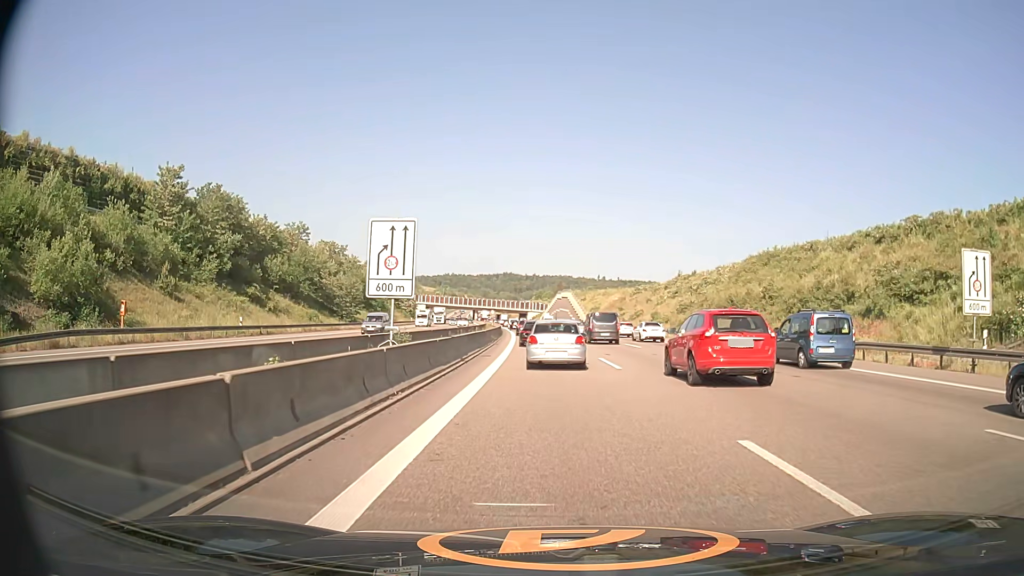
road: motorway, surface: asphalt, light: Day
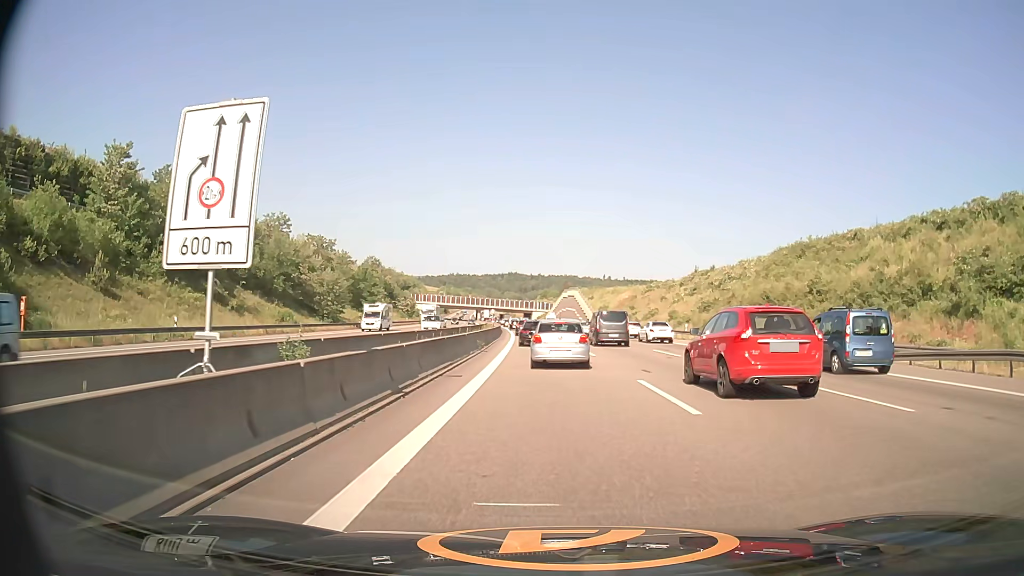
(-0.1, +10.1) m; -1°
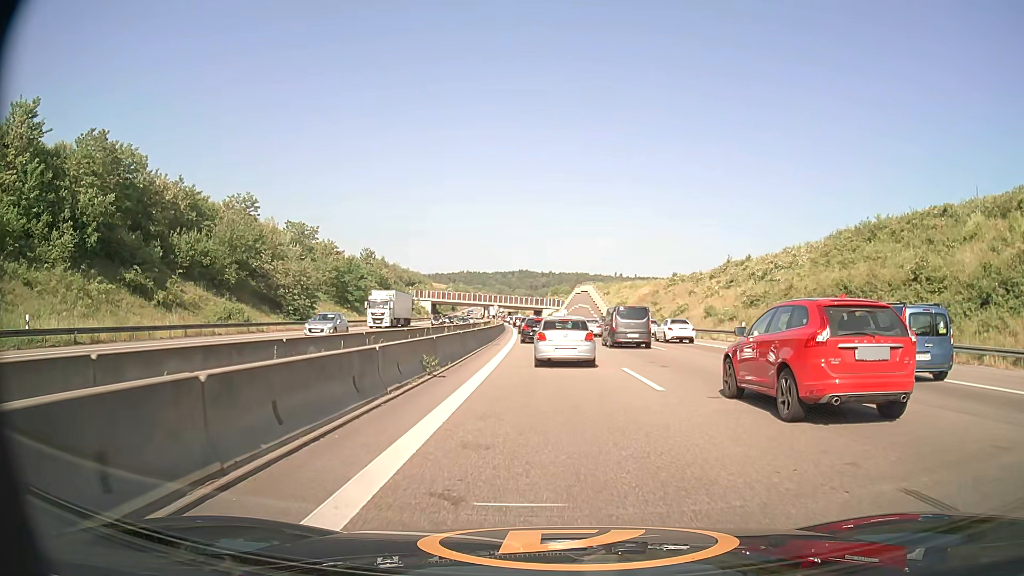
(-0.1, +14.3) m; -1°
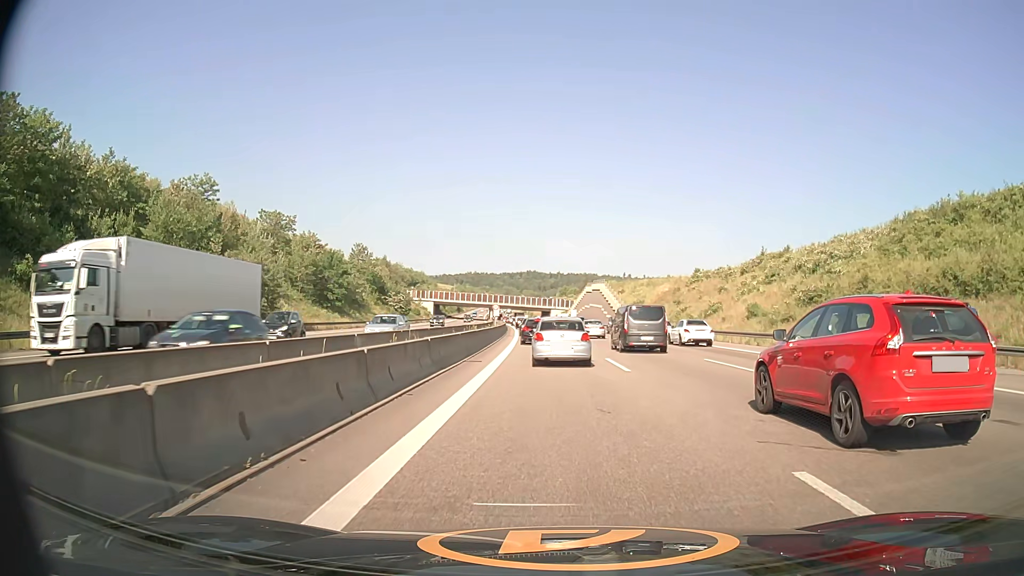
(-0.1, +12.9) m; -1°
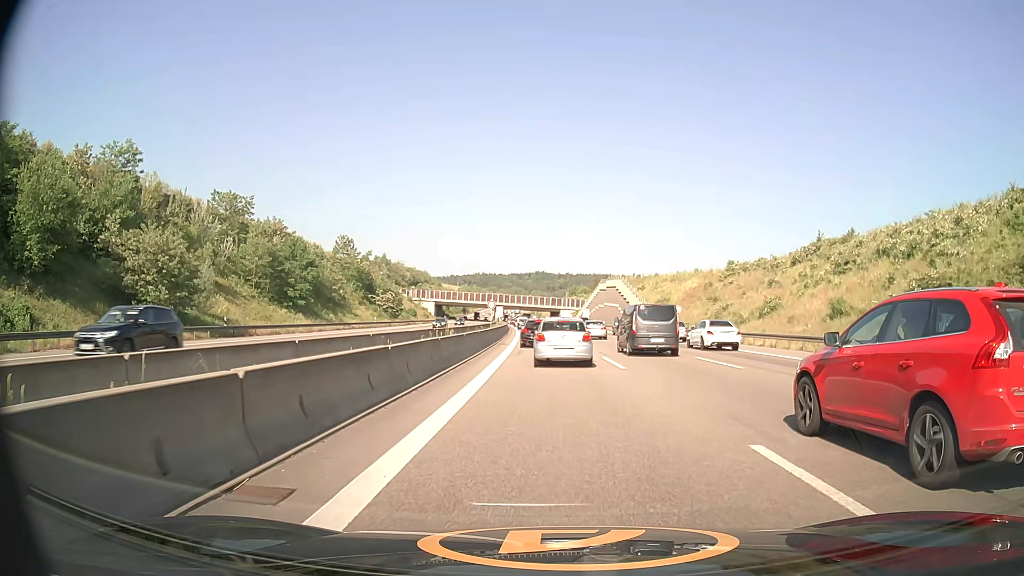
(-0.1, +16.5) m; -1°
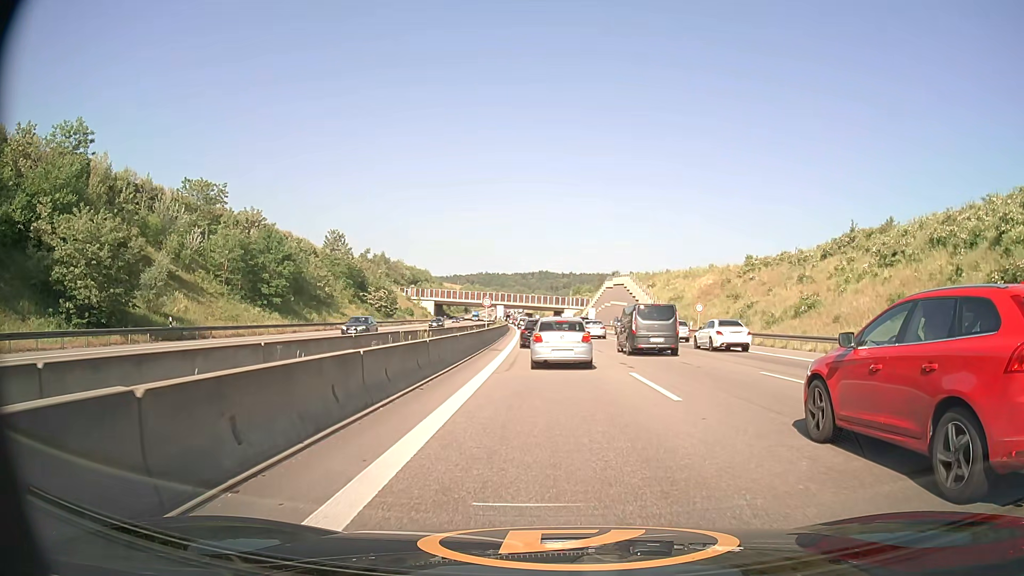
(0.0, +7.7) m; 0°
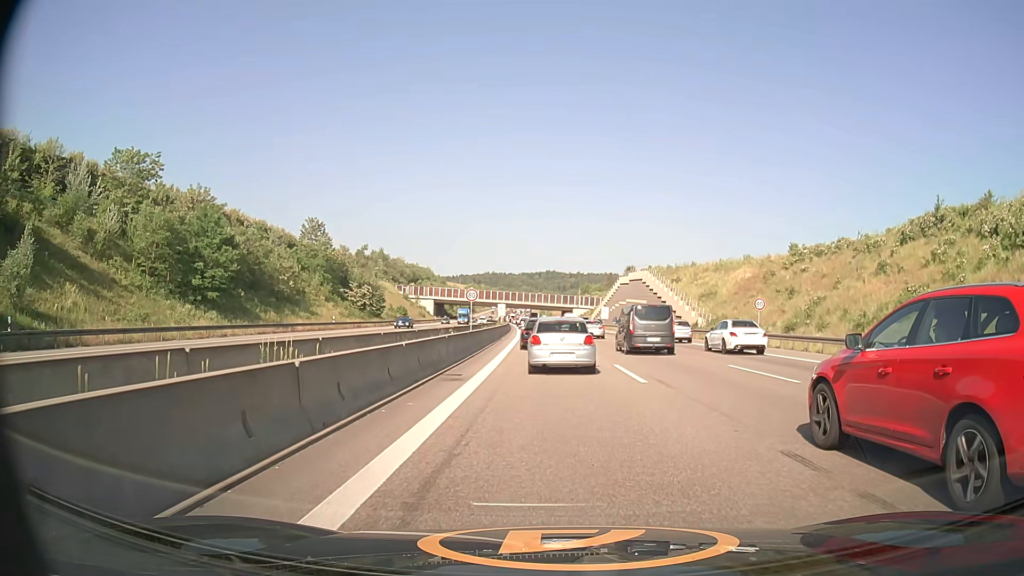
(-0.1, +14.7) m; -1°
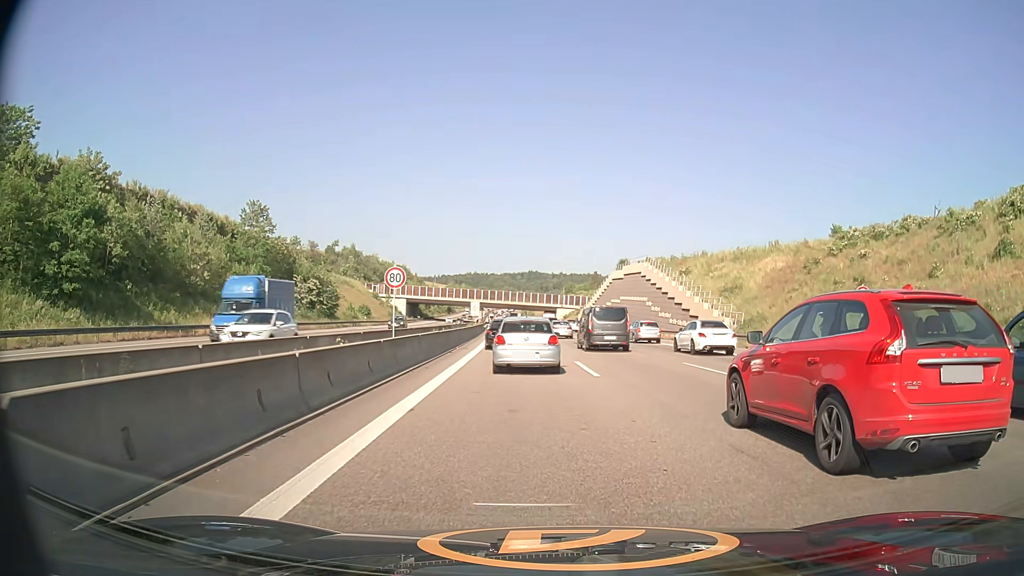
(0.0, +16.3) m; +1°
